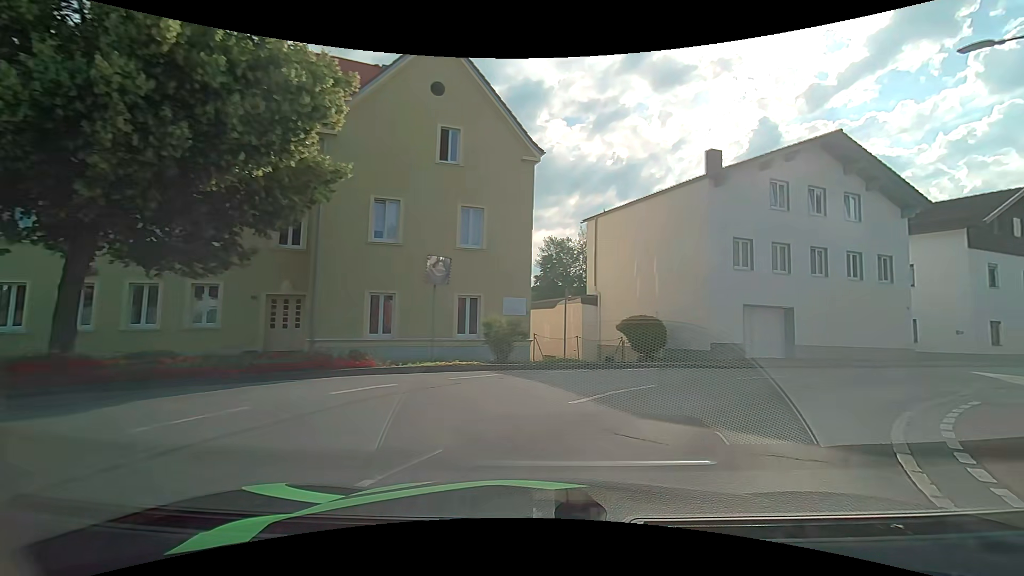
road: unclassified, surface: asphalt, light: Day
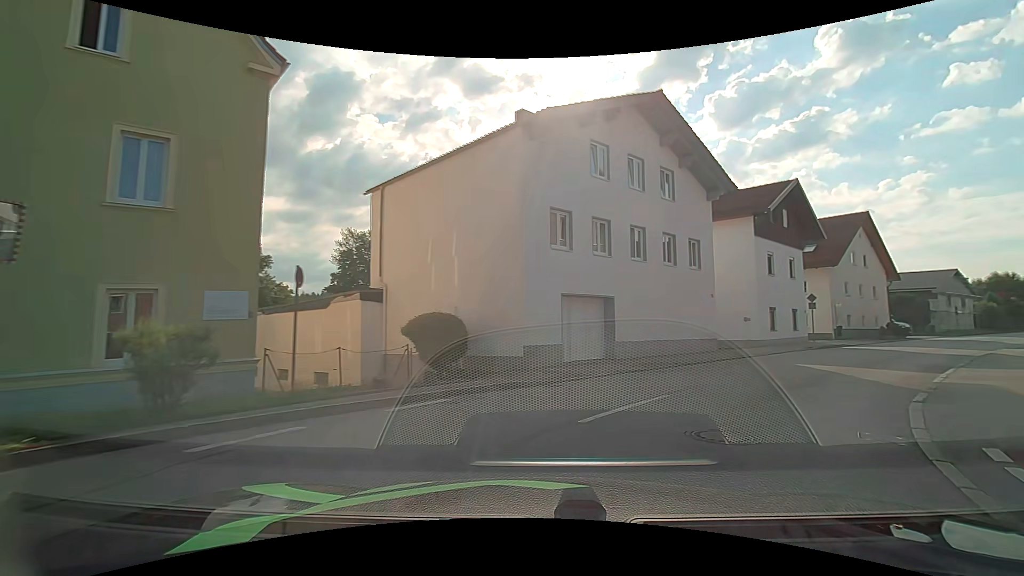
(+1.2, +6.8) m; +20°
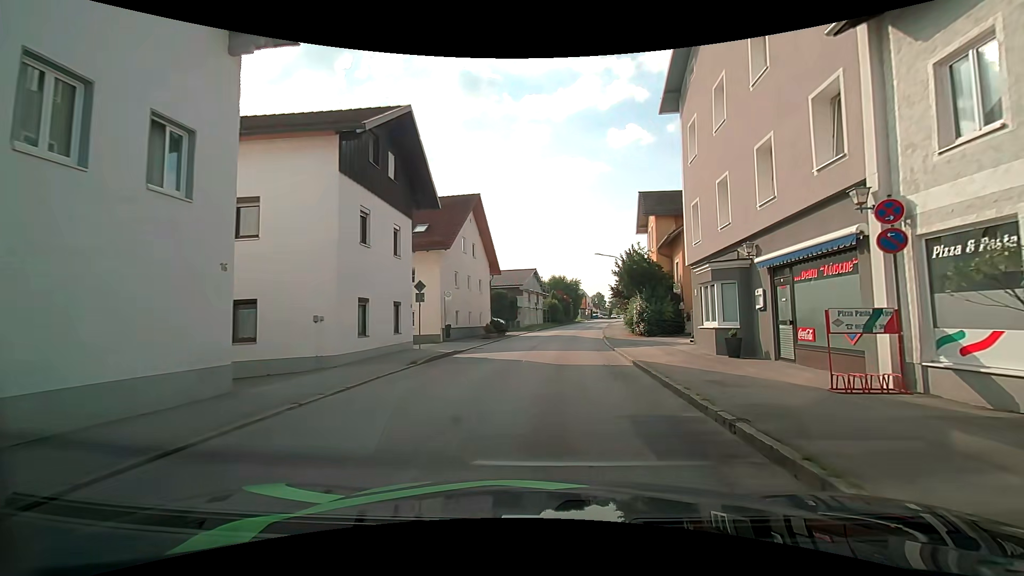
(+5.4, +12.9) m; +43°
